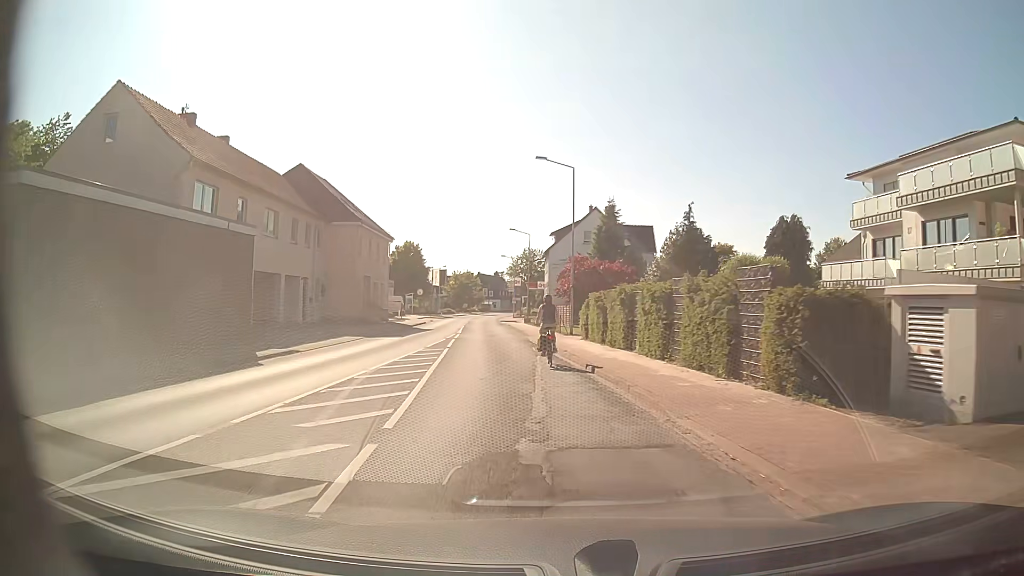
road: secondary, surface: asphalt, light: Day
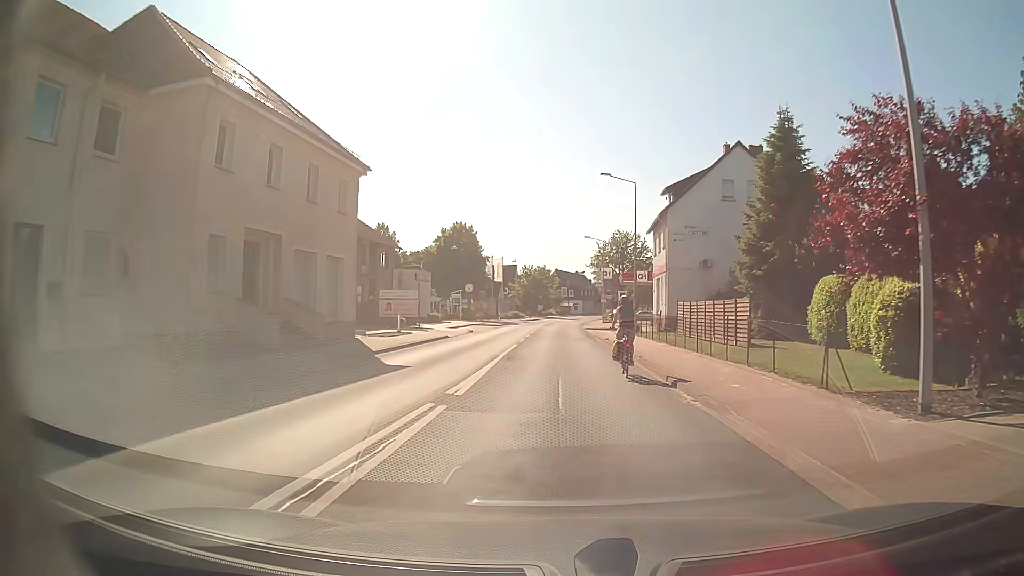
(-2.8, +29.5) m; -7°
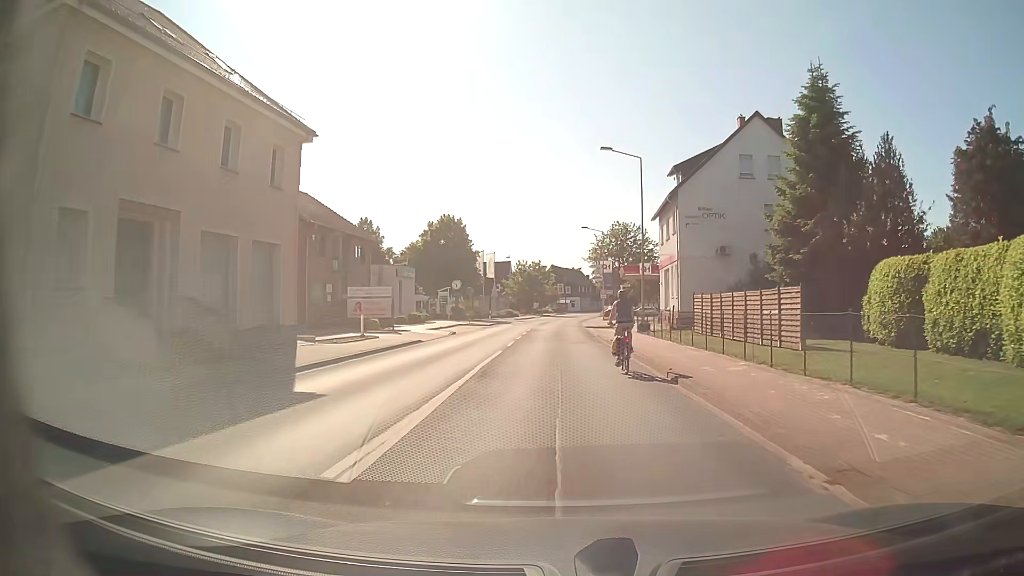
(0.0, +5.9) m; 0°
(0, +10) (0, +20) (0, +30) (0, +40) (0, +50) (0, +60) (0, +70) (+1, +80) (+2, +90) (+3, +100) m
